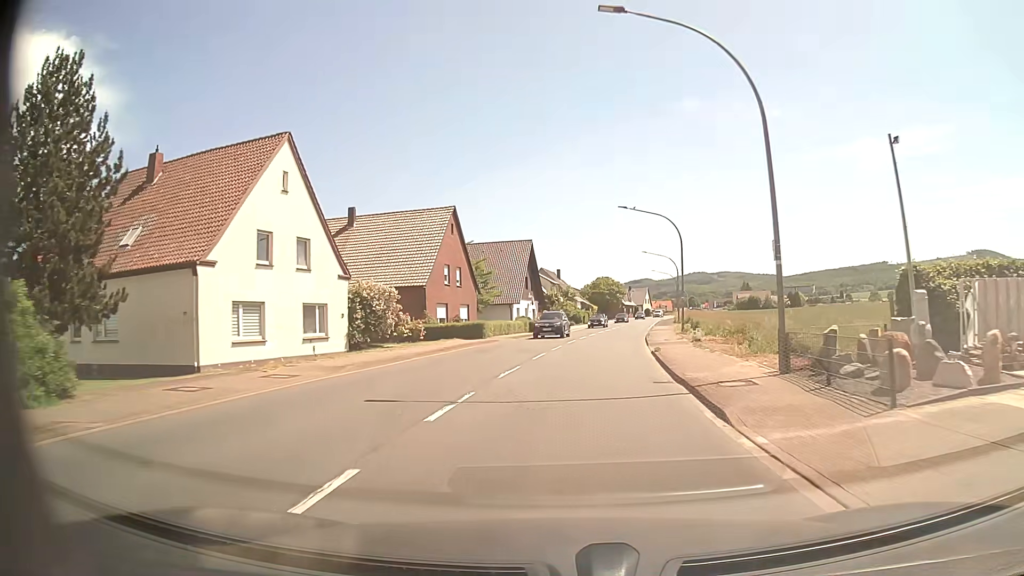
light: Day
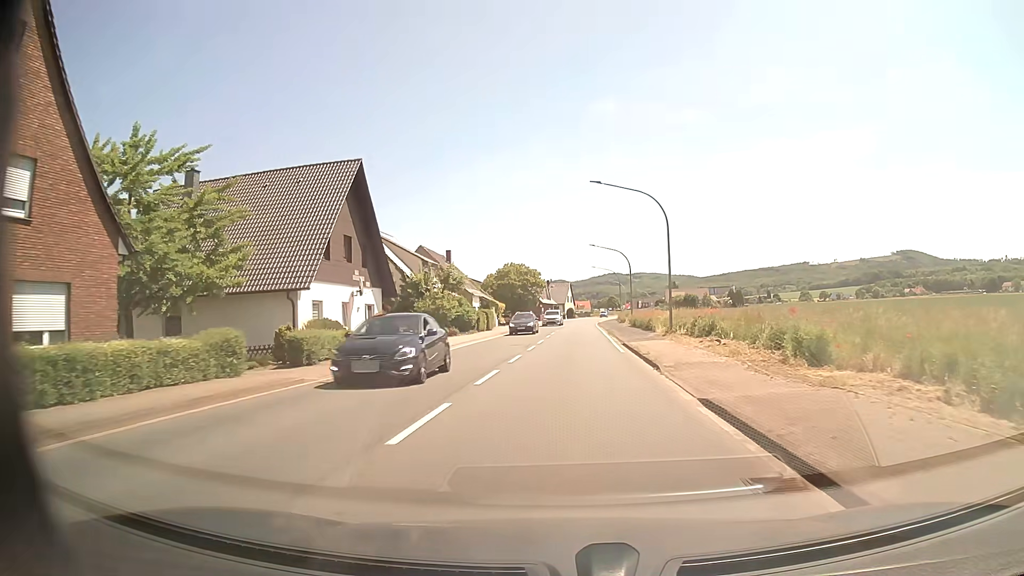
(+2.8, +37.9) m; +7°
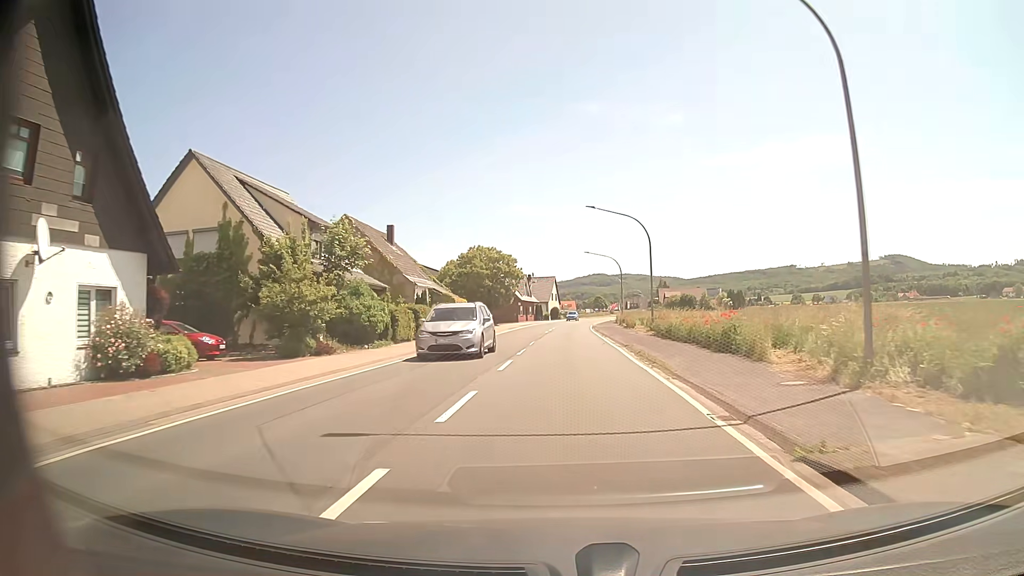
(+0.4, +22.8) m; +2°
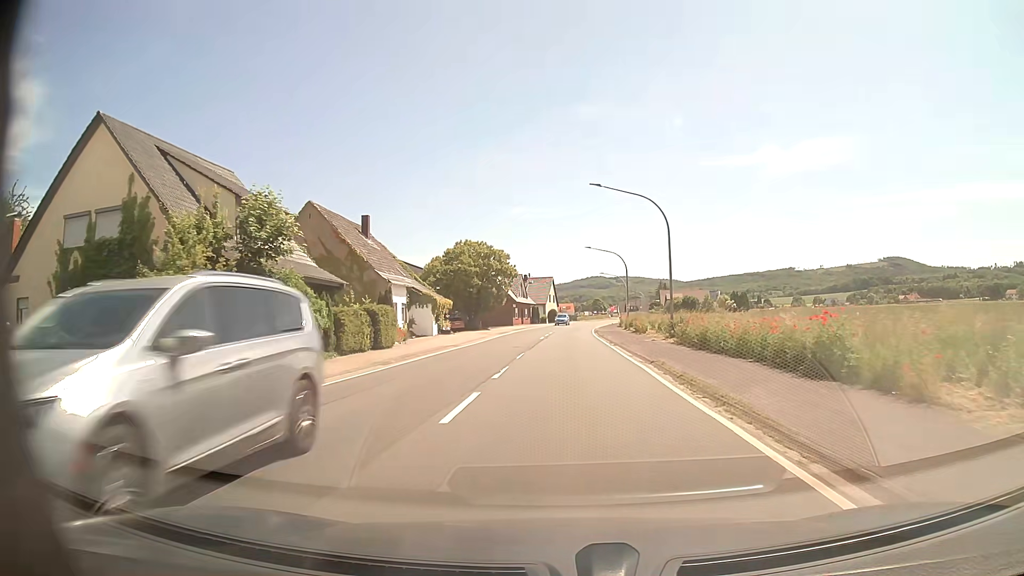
(0.0, +7.6) m; 0°
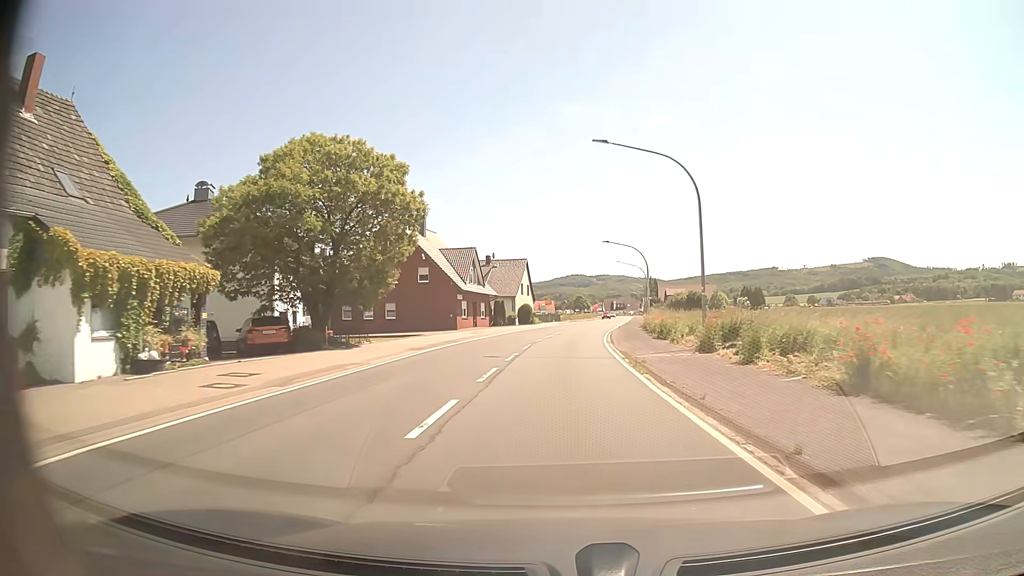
(+0.3, +38.0) m; +2°
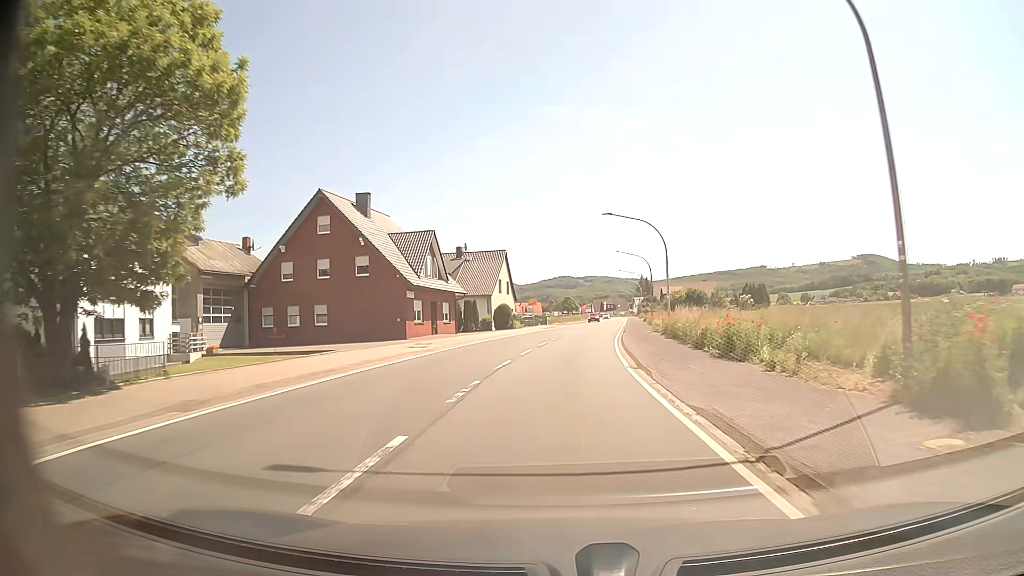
(+0.1, +15.2) m; +1°
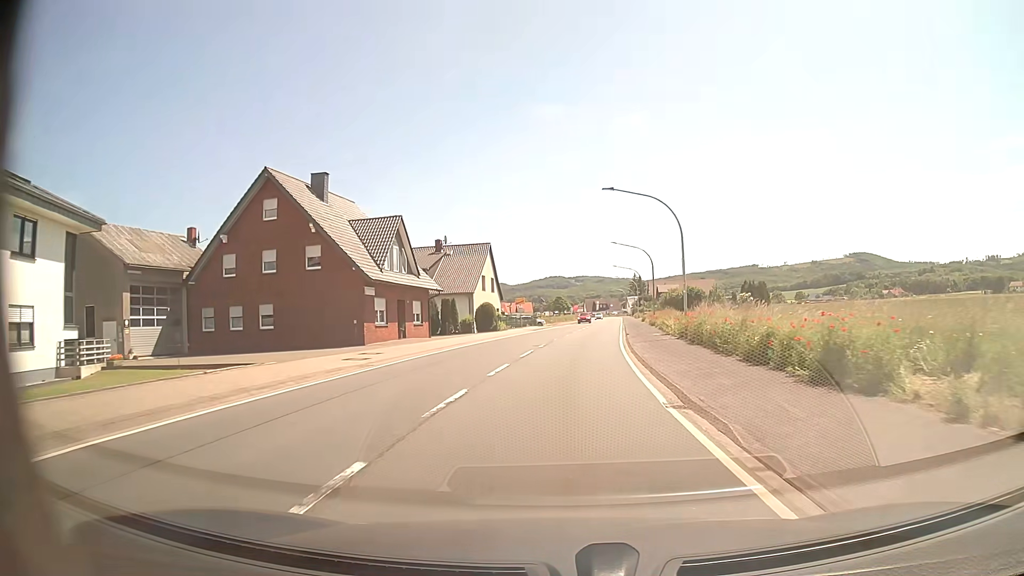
(+0.1, +7.6) m; +1°
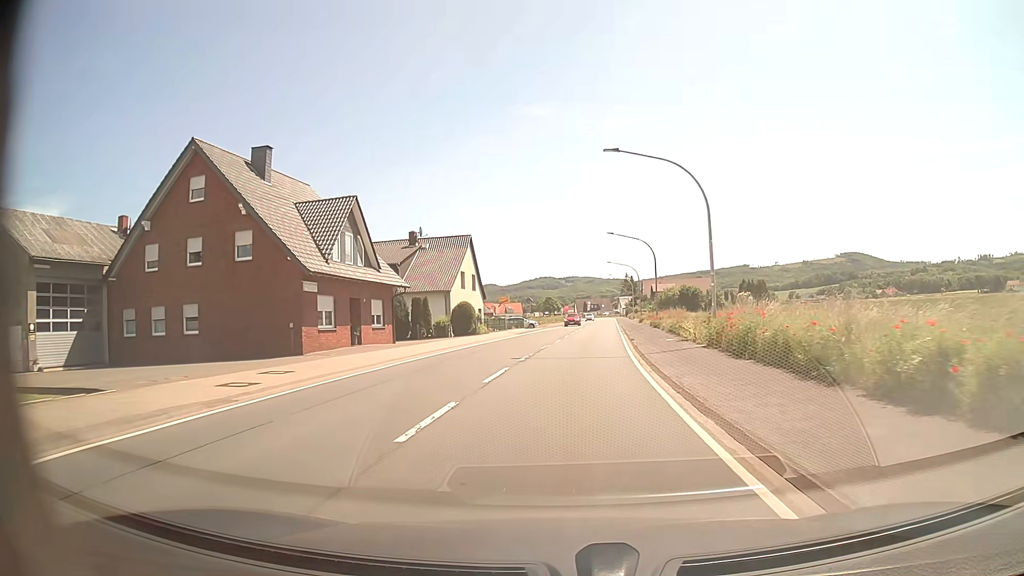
(+0.1, +7.6) m; +1°
(0, +10) (+1, +20) (+1, +30) (+2, +40) (+3, +50) (+3, +60) (+4, +70) (+5, +80) (+6, +90) (+6, +100) m
